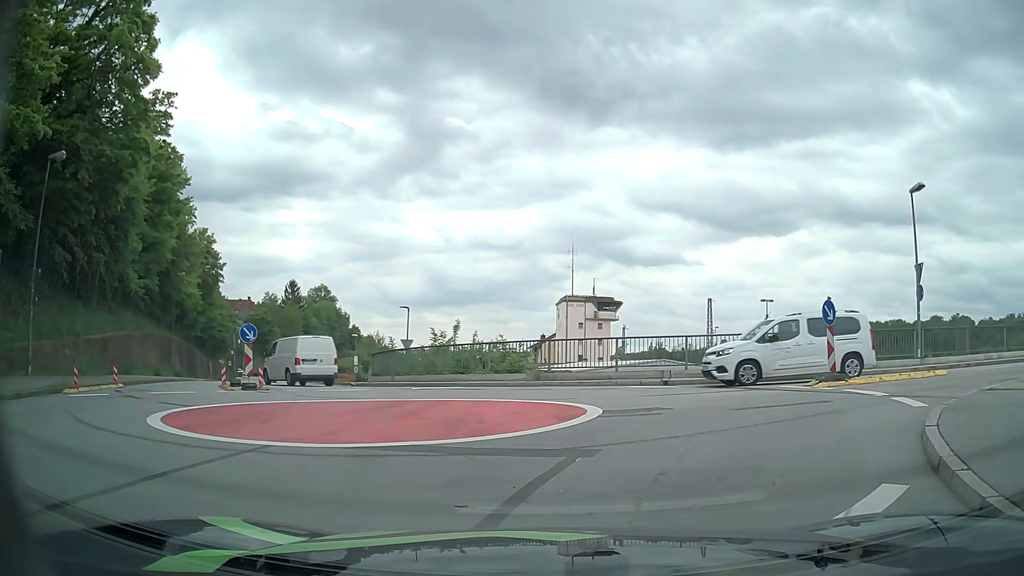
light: Day
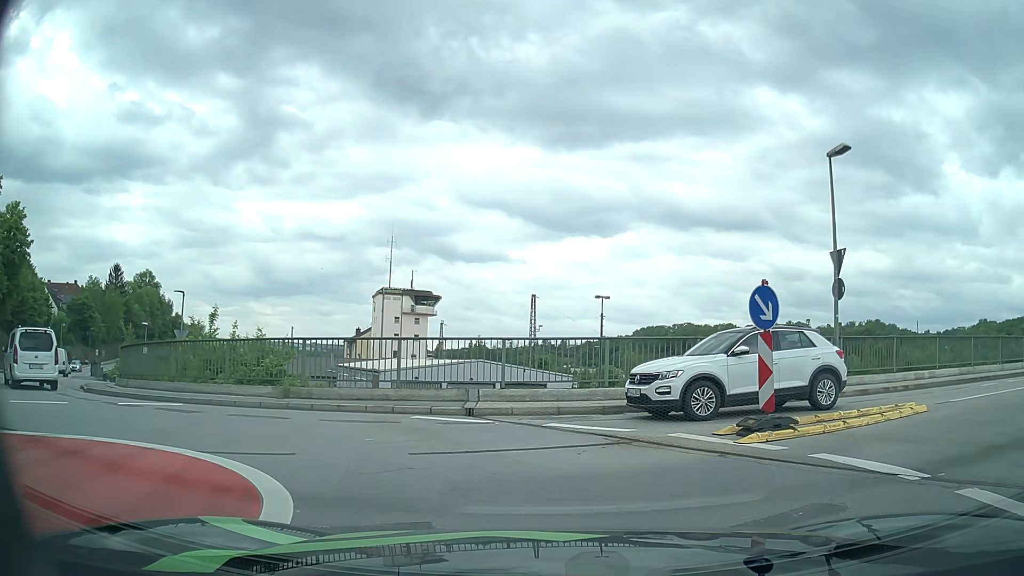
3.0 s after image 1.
(+1.0, +7.0) m; +15°
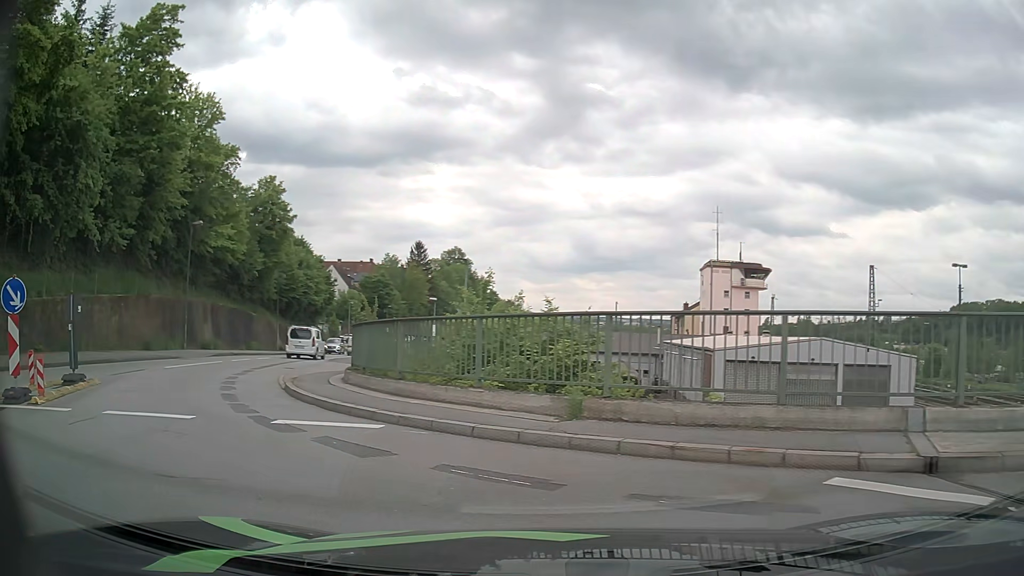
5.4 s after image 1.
(-1.2, +6.6) m; -28°
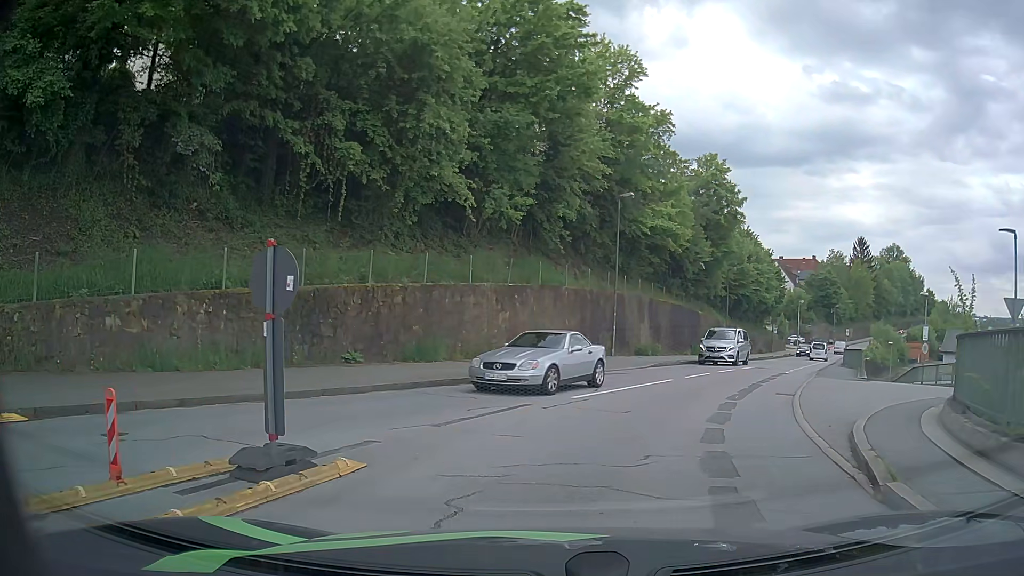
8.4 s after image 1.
(-3.9, +9.1) m; -35°
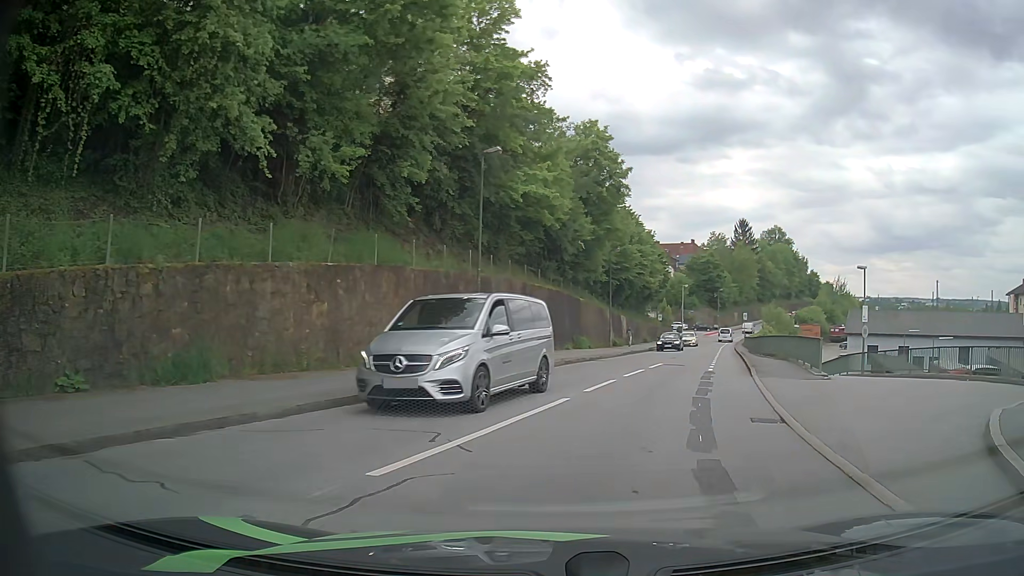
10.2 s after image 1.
(+0.4, +7.2) m; +9°
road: residential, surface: asphalt
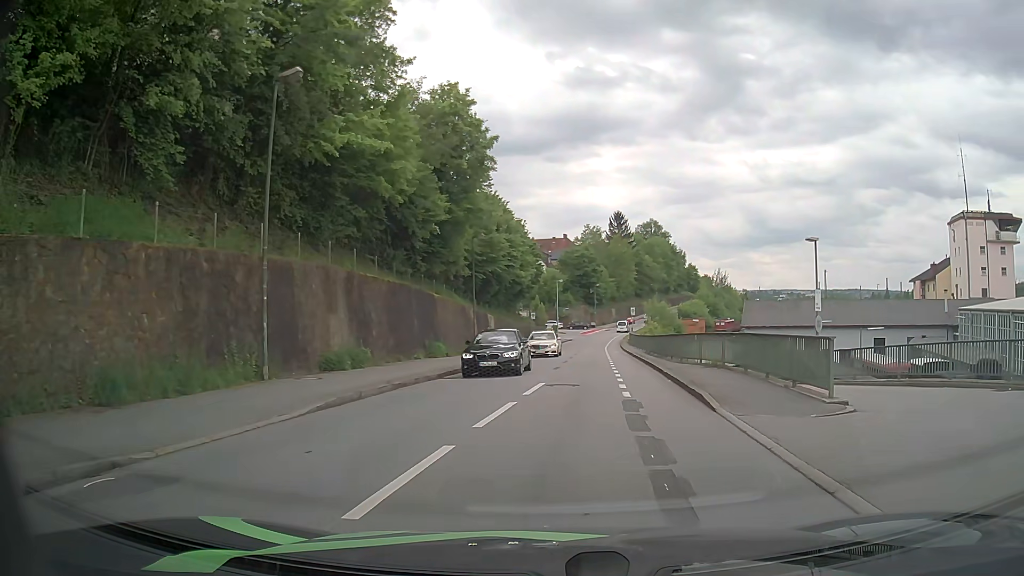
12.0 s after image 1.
(+1.2, +8.9) m; +13°
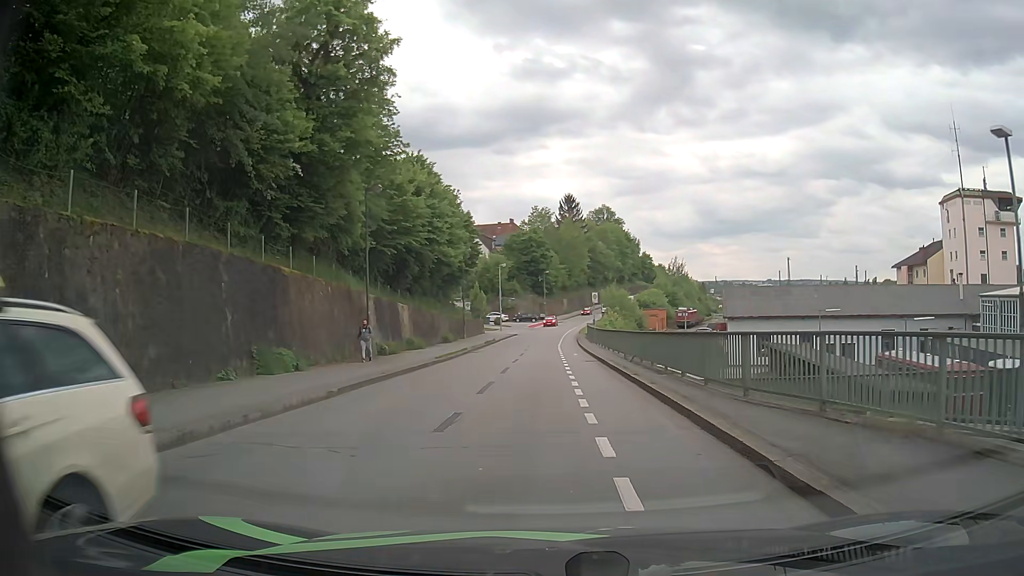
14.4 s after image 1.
(+0.6, +14.4) m; +3°
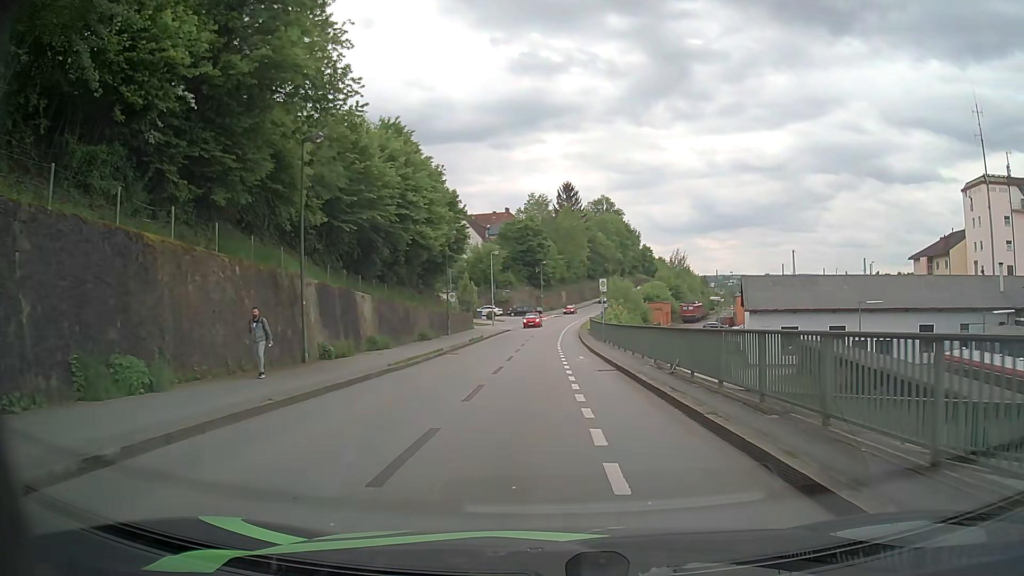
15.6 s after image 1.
(0.0, +8.2) m; 0°
(0, +10) (0, +20) (0, +30) (0, +40) (0, +50) (+1, +60) (+1, +70) (+2, +80) (+4, +90) (+5, +100) m
